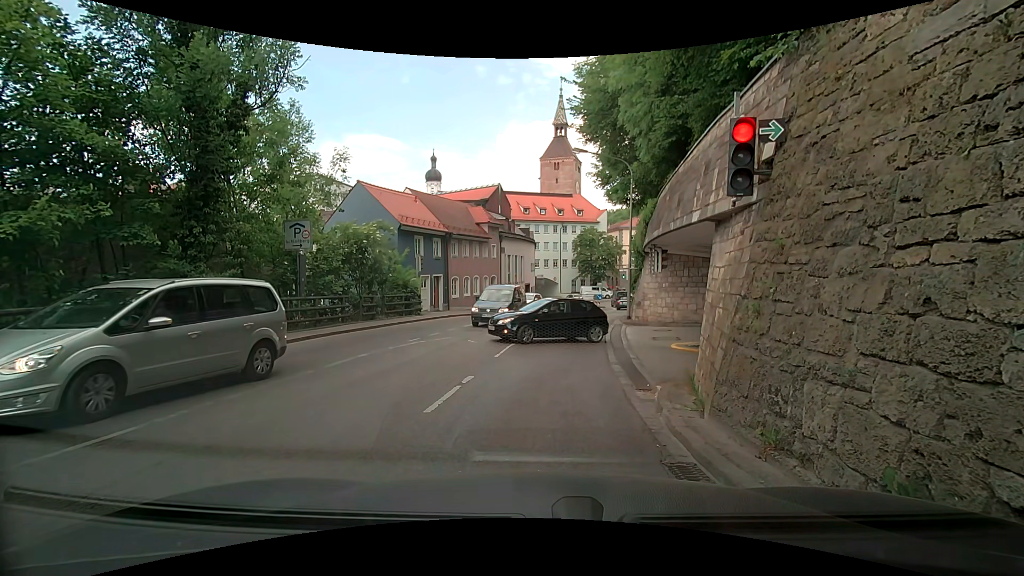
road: secondary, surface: asphalt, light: Day
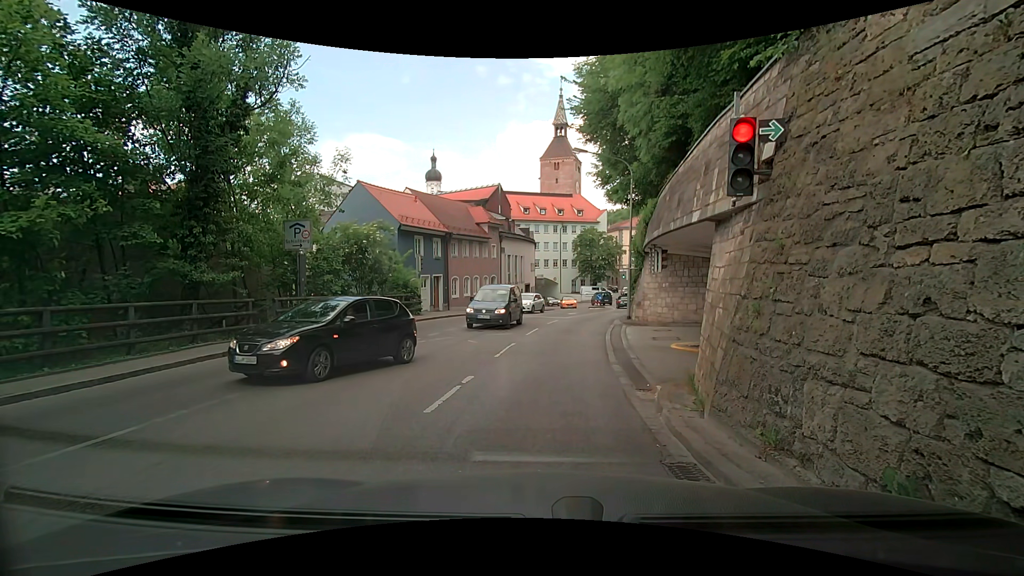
(0.0, 0.0) m; 0°
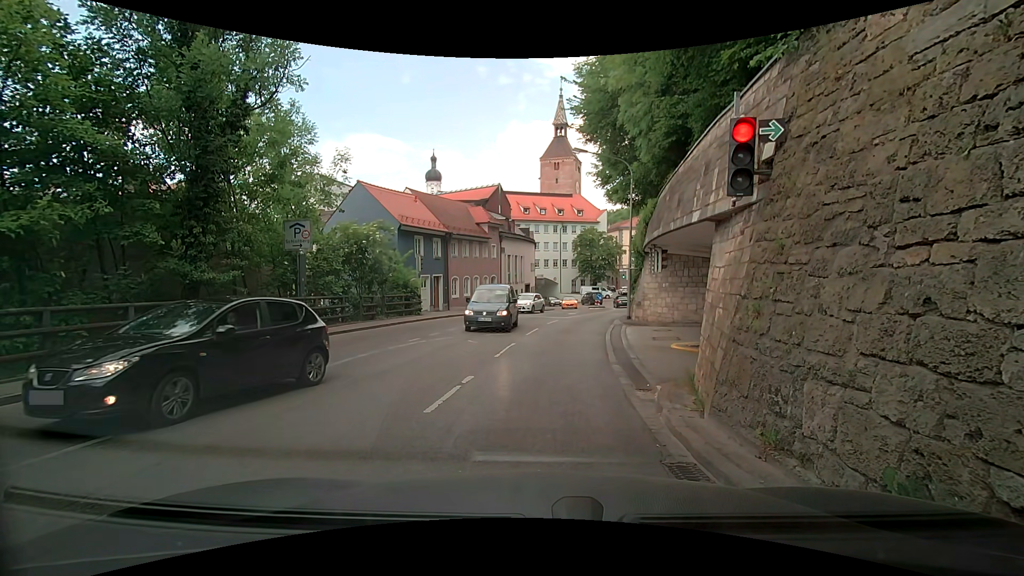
(0.0, 0.0) m; 0°
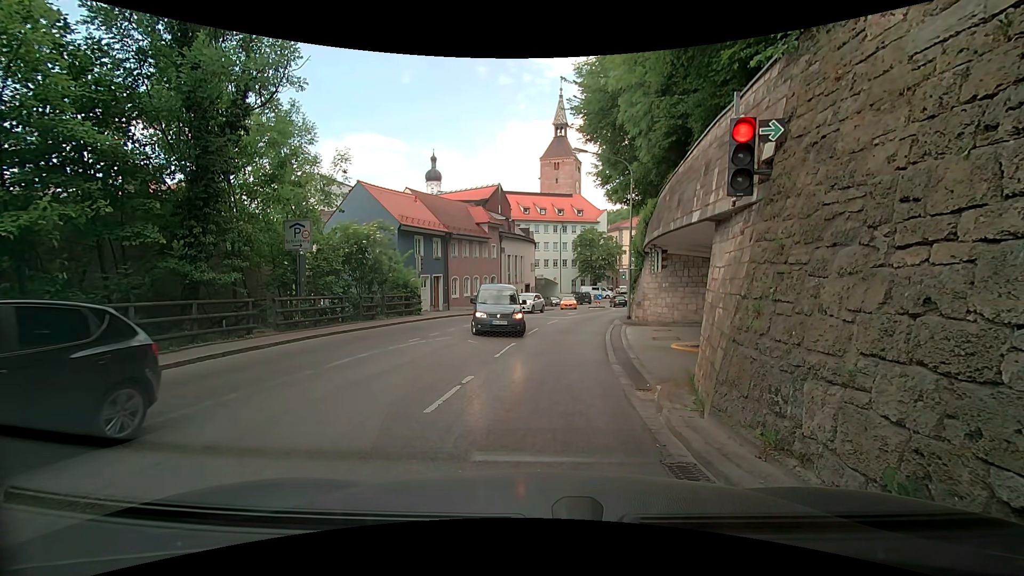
(0.0, 0.0) m; 0°
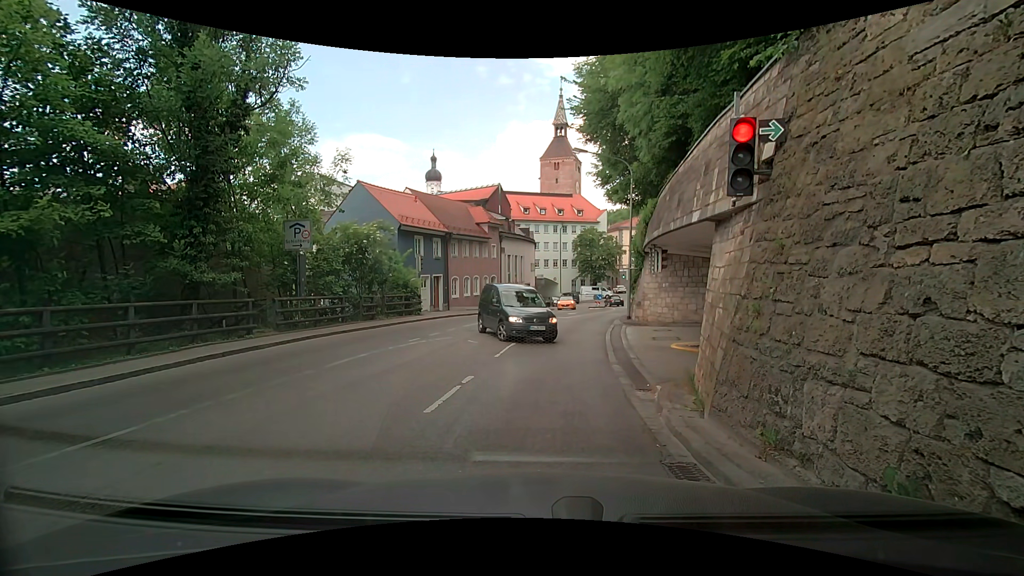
(0.0, 0.0) m; 0°
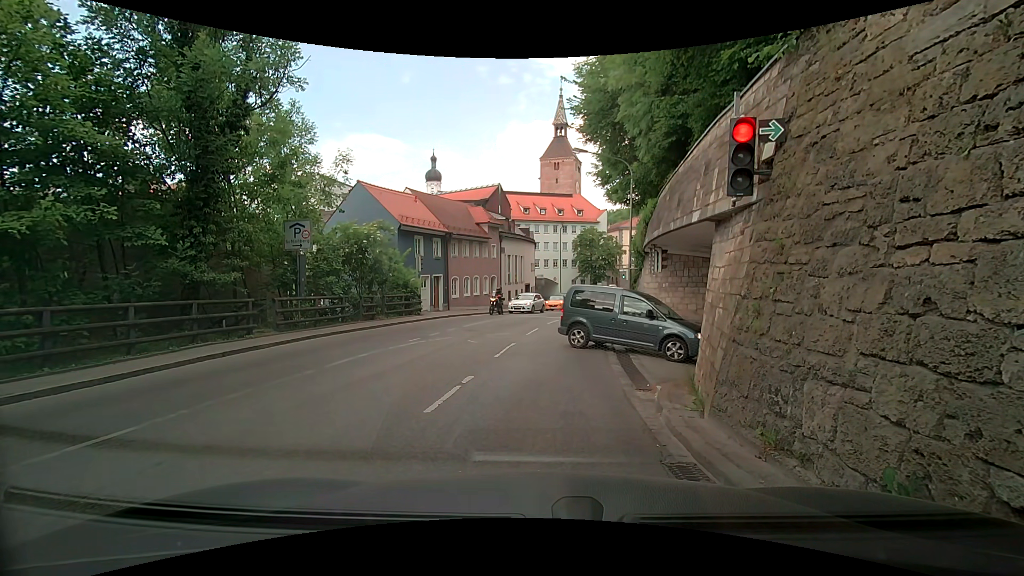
(0.0, 0.0) m; 0°
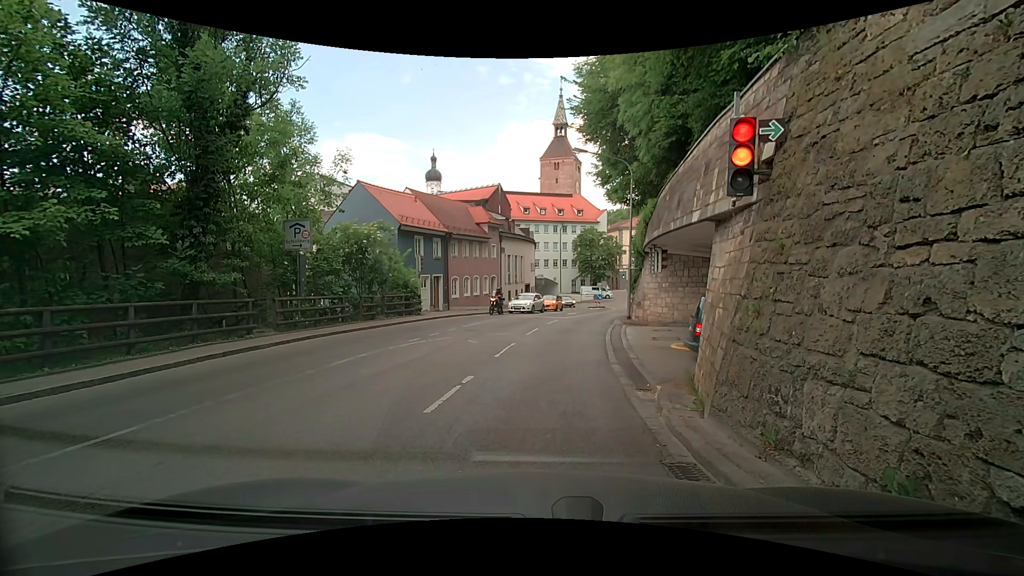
(0.0, 0.0) m; 0°
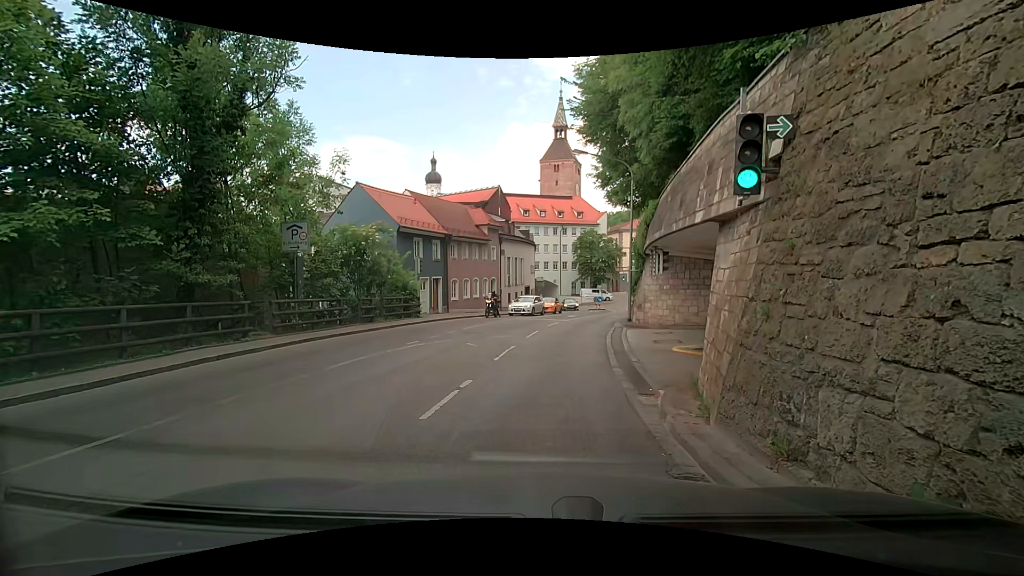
(0.0, +0.2) m; 0°
